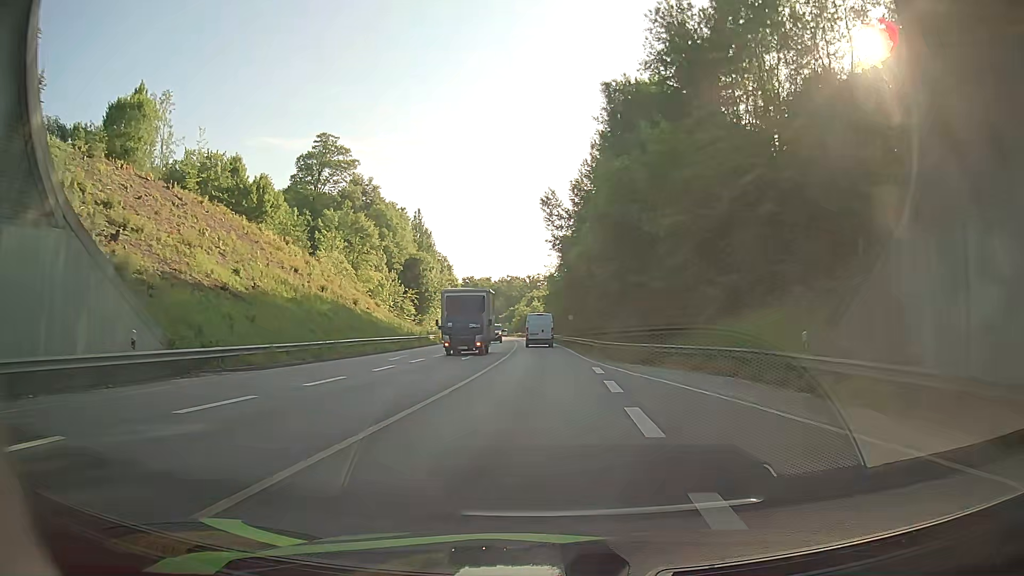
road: primary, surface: asphalt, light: Day
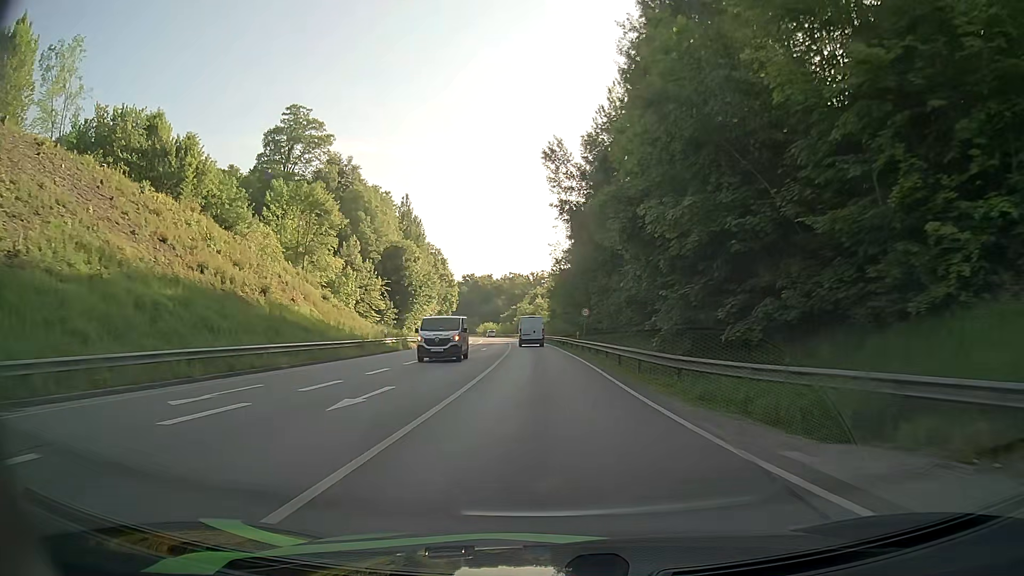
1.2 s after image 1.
(-0.1, +19.3) m; -2°
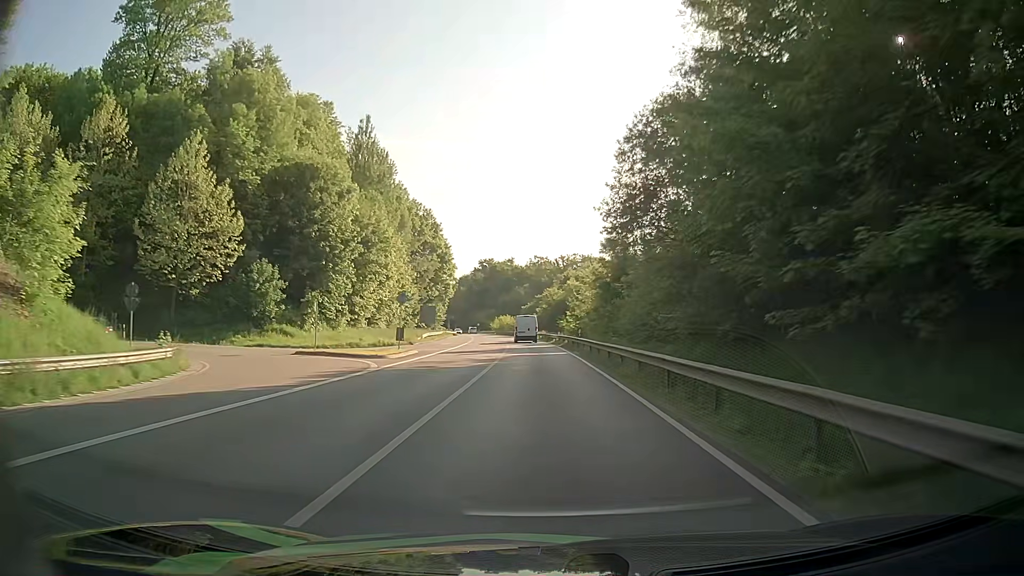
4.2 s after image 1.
(-1.0, +54.2) m; -2°
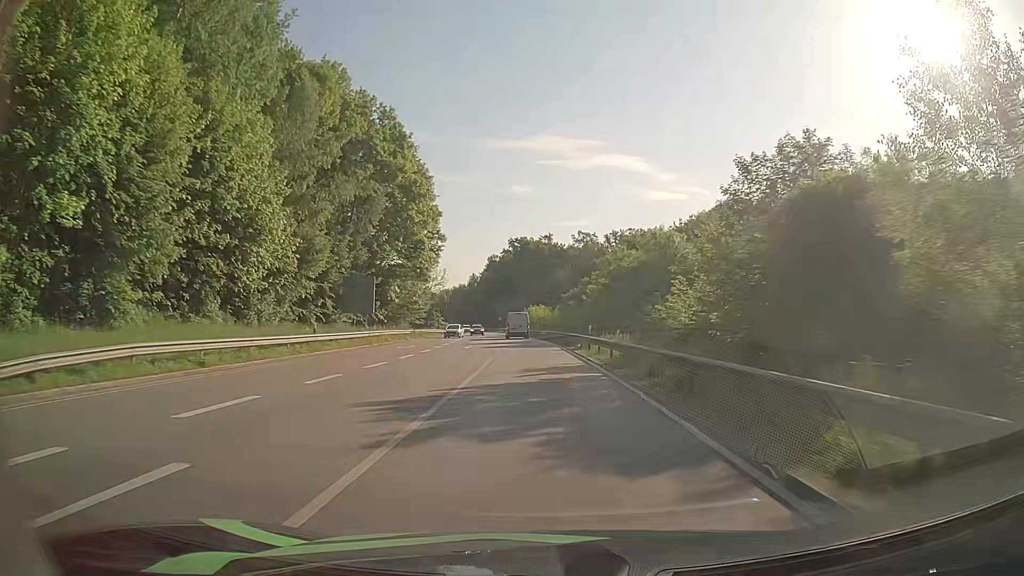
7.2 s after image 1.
(-1.4, +58.0) m; -3°
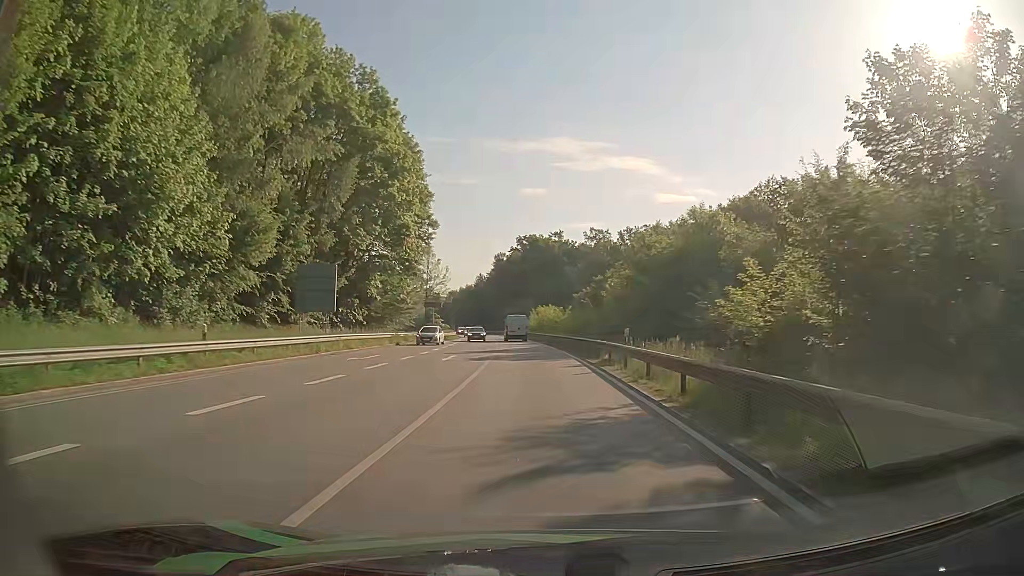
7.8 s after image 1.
(-0.1, +11.7) m; -1°
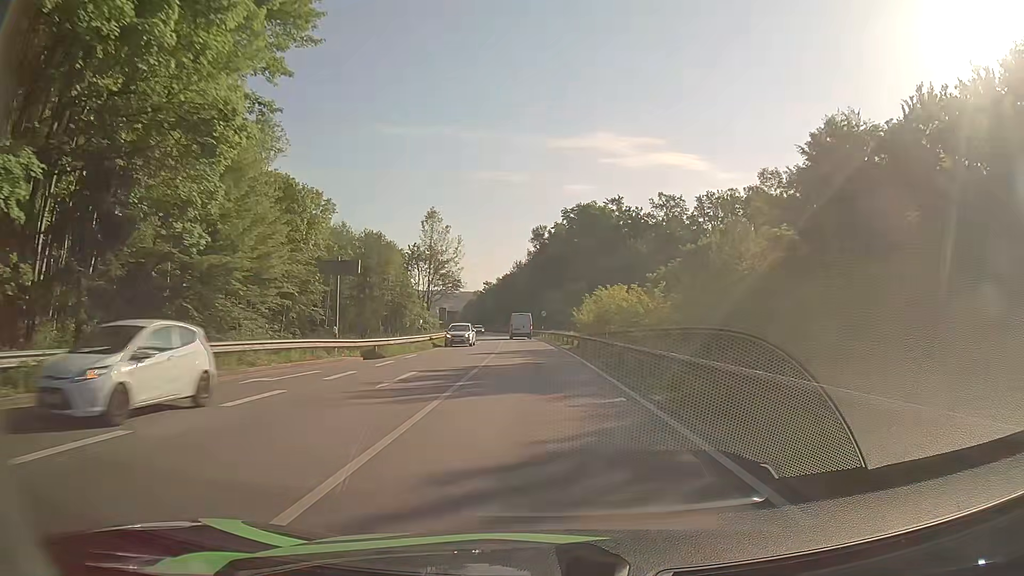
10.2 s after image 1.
(-1.7, +47.3) m; -4°
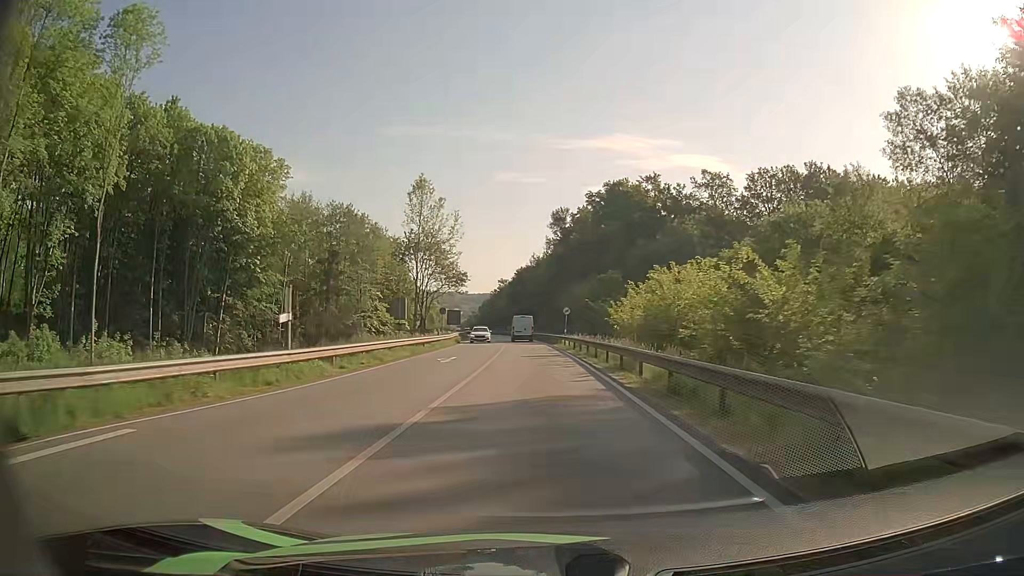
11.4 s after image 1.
(-0.4, +24.0) m; -2°
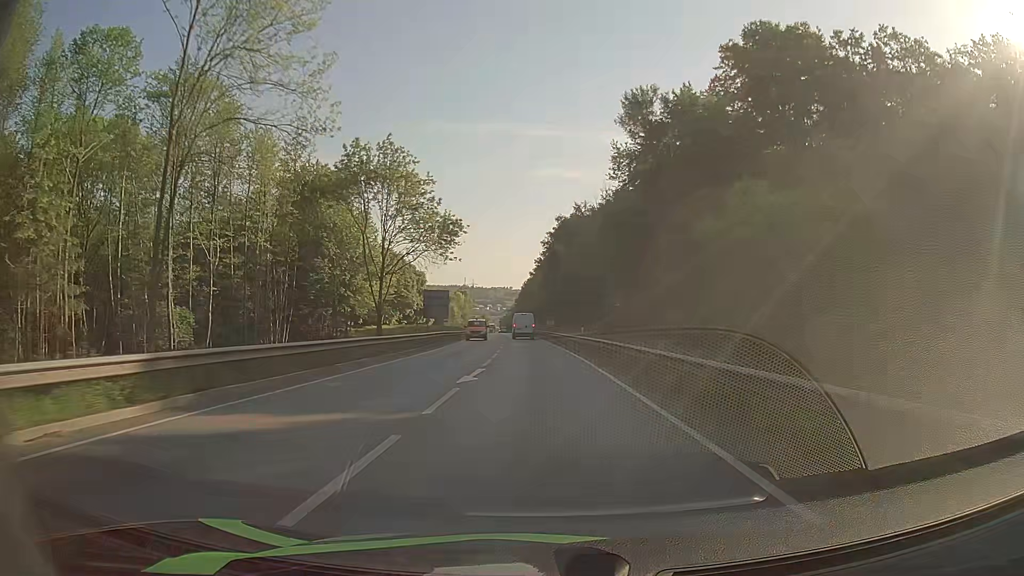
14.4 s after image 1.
(-2.0, +60.7) m; -4°
(0, +10) (0, +20) (-1, +30) (-1, +40) (-2, +50) (-2, +60) (-3, +70) (-4, +80) (-4, +90) (-5, +100) m
